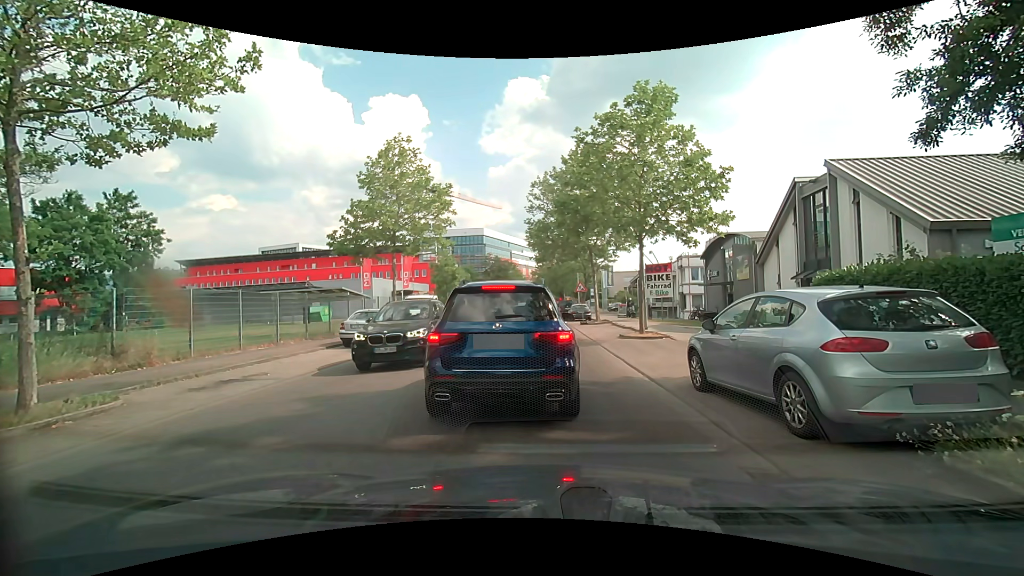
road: unclassified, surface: asphalt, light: Day
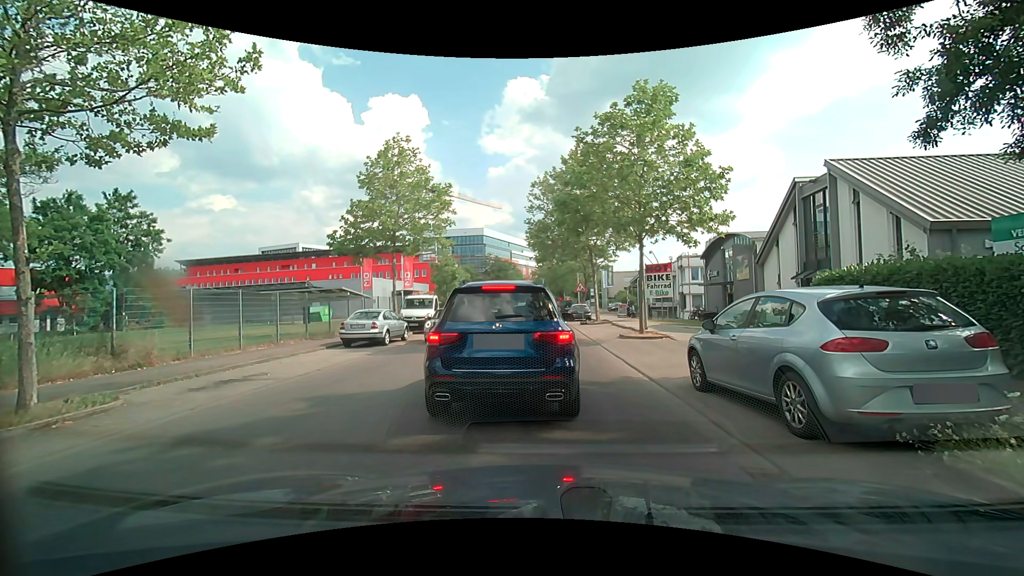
(0.0, 0.0) m; 0°
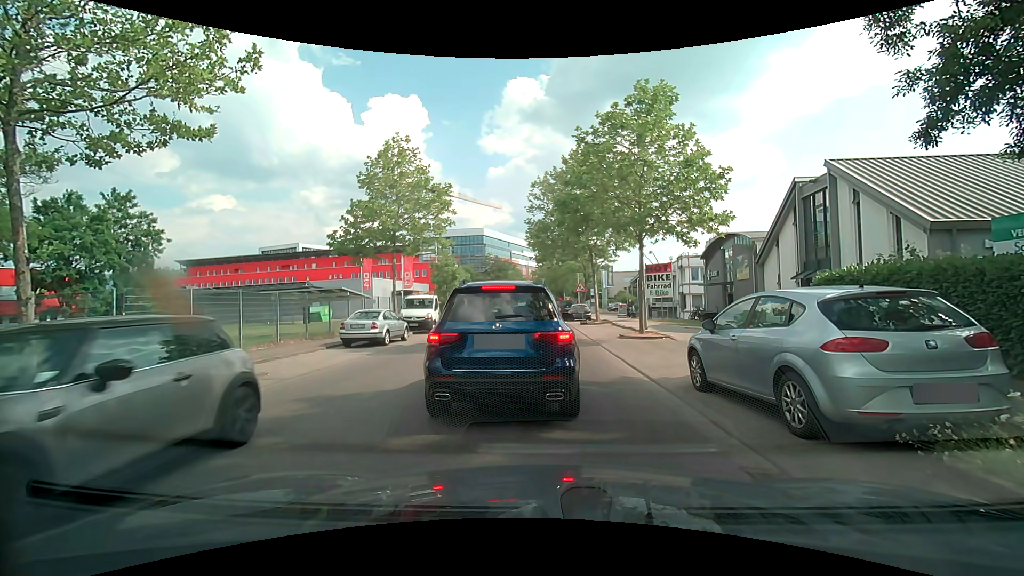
(0.0, 0.0) m; 0°
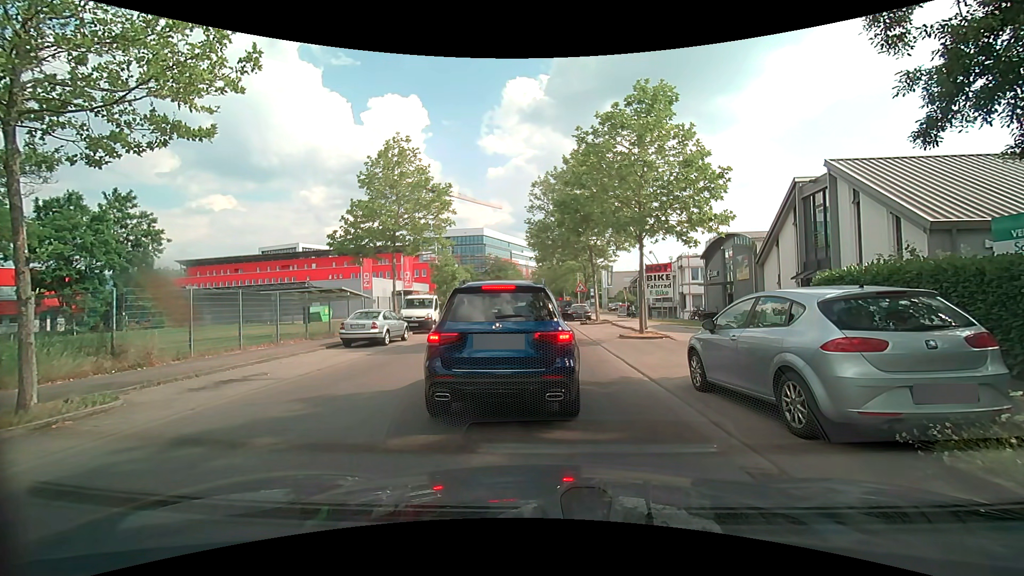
(0.0, 0.0) m; 0°
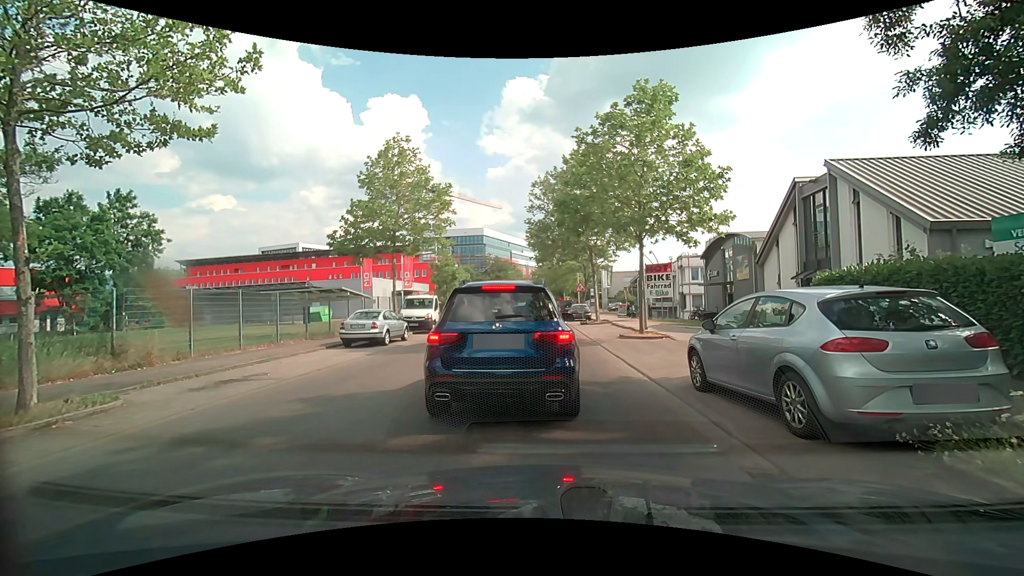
(0.0, 0.0) m; 0°
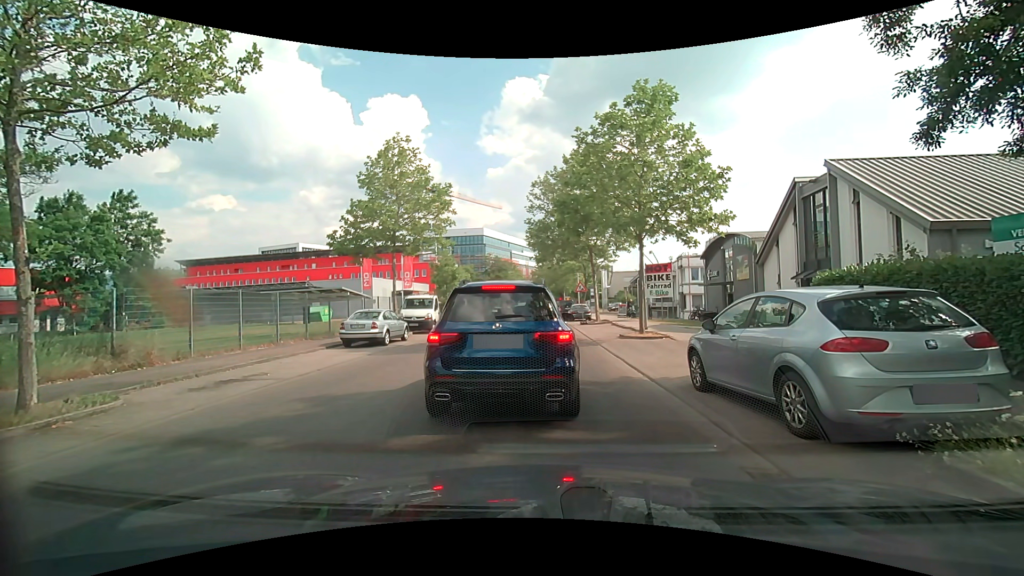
(0.0, 0.0) m; 0°
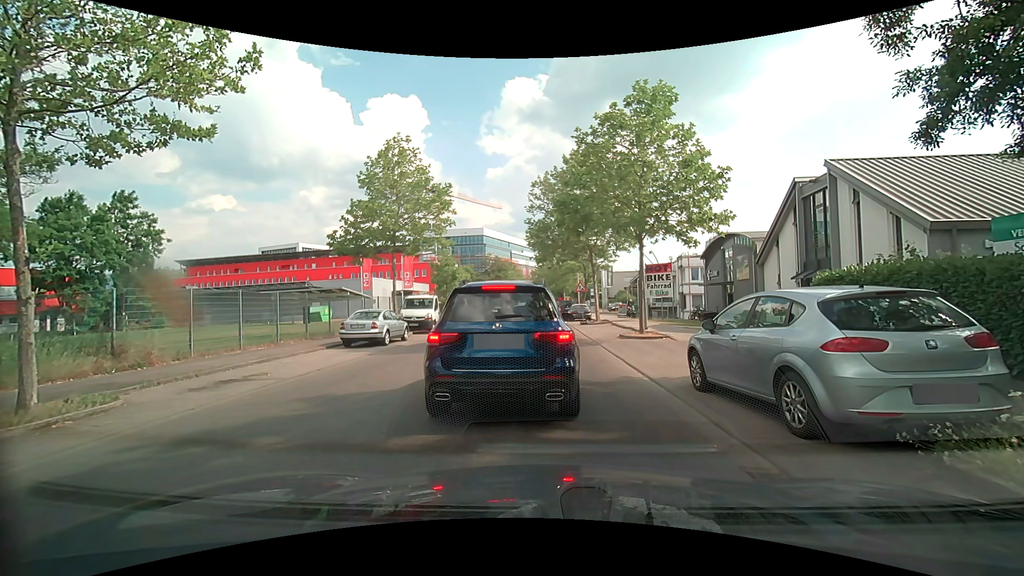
(0.0, 0.0) m; 0°
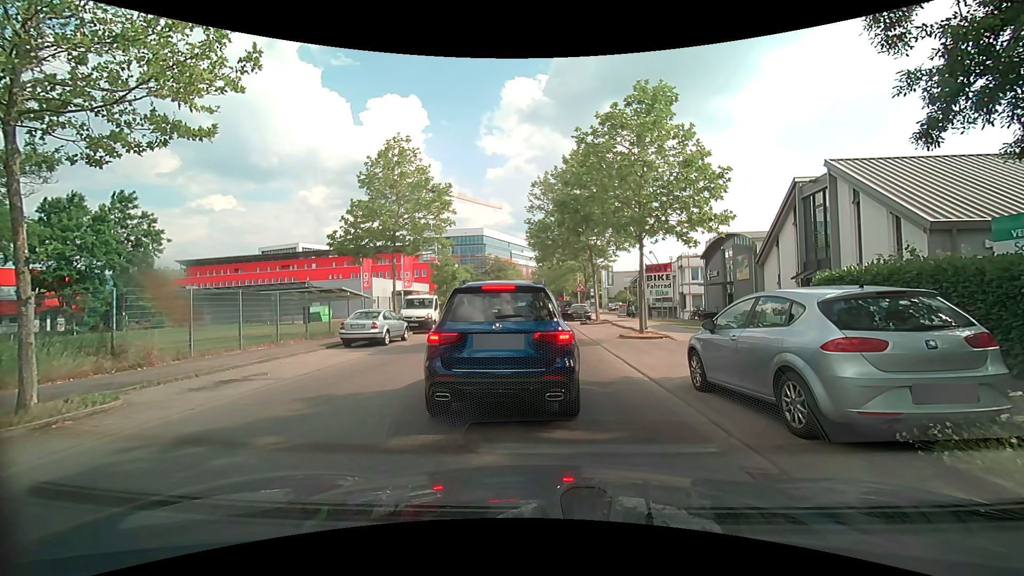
(0.0, 0.0) m; 0°
